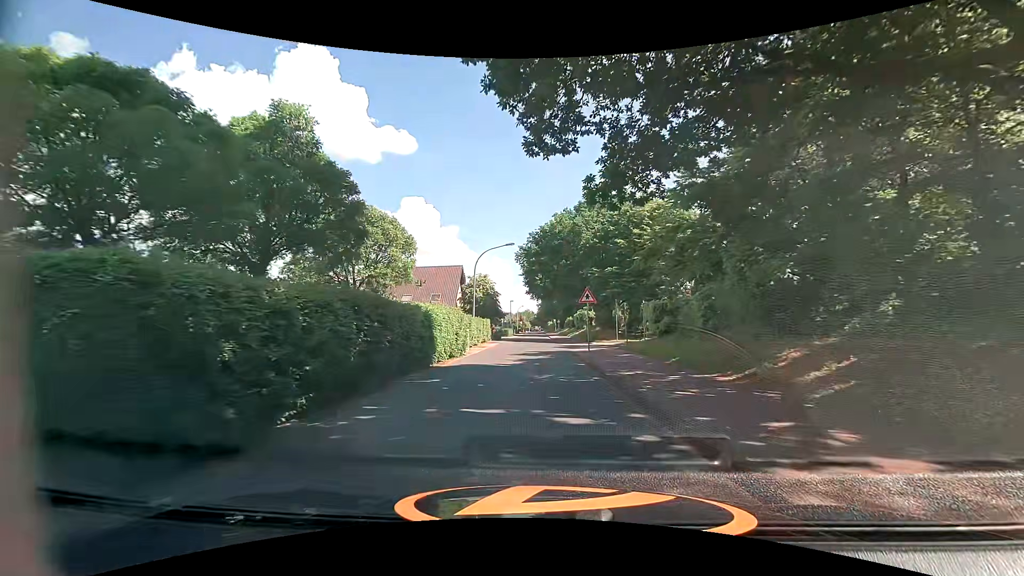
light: Day
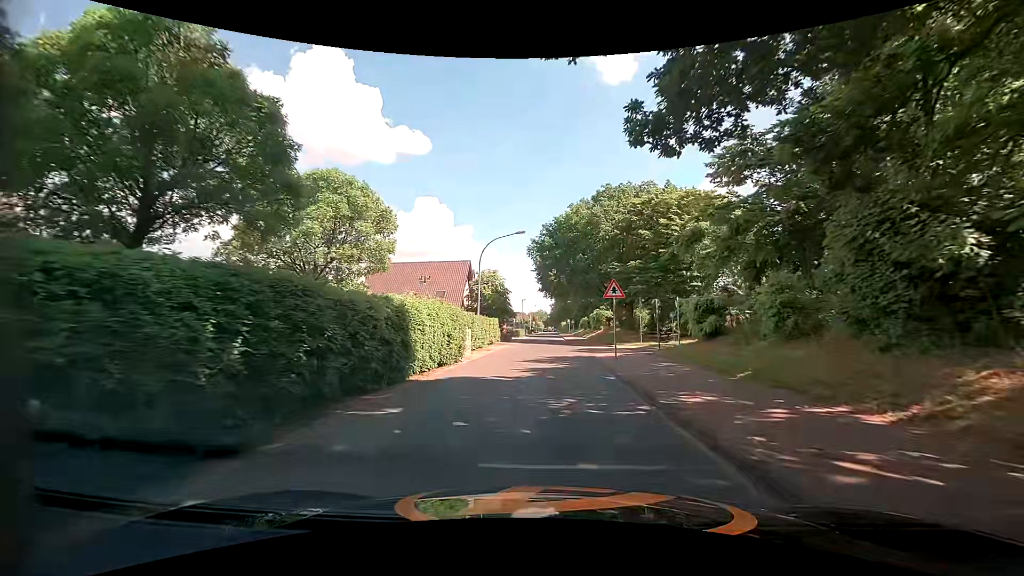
(-0.1, +4.7) m; -1°
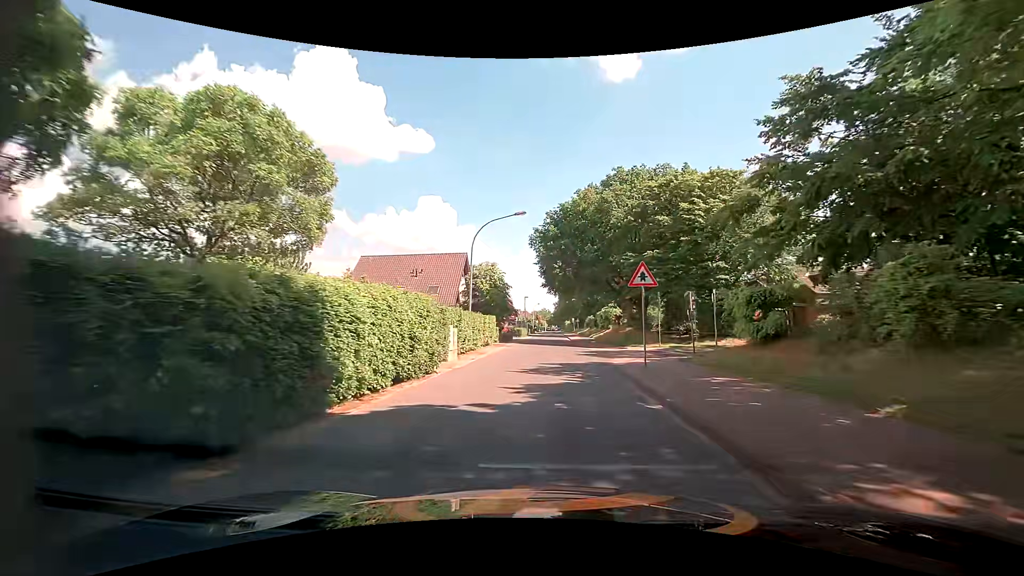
(-0.1, +5.1) m; -1°
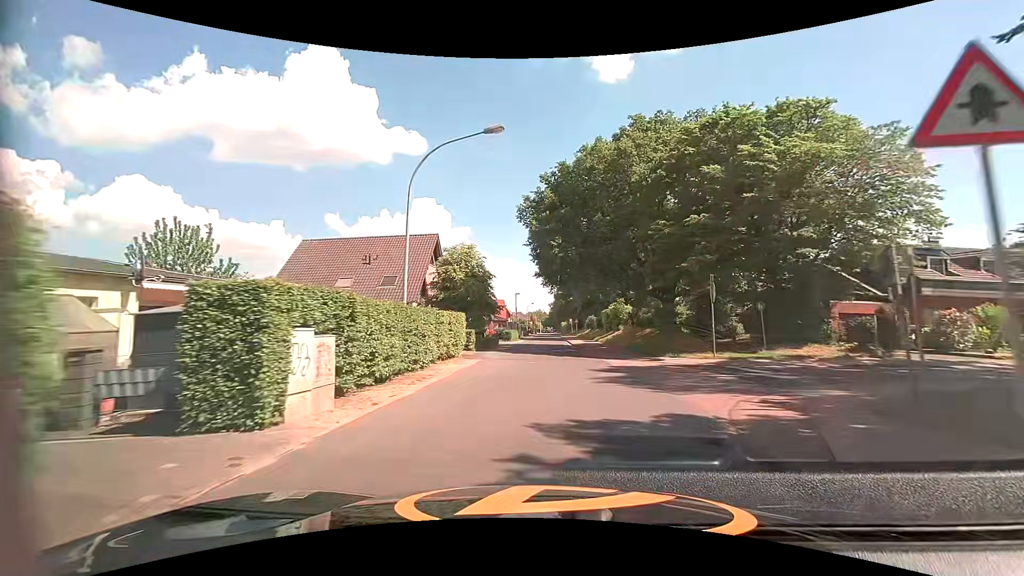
(+0.1, +11.9) m; +1°
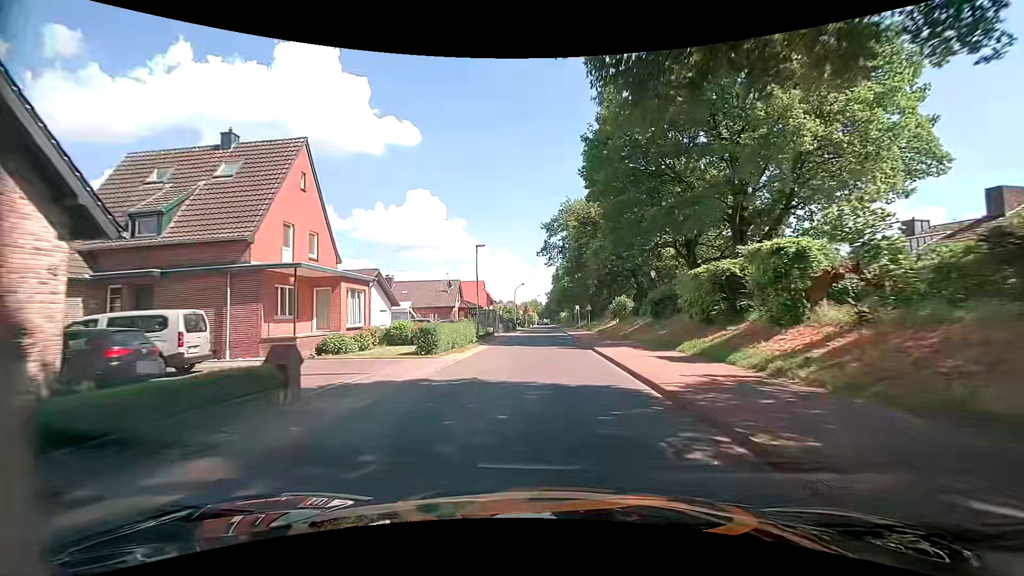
(+0.2, +35.9) m; 0°
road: tertiary
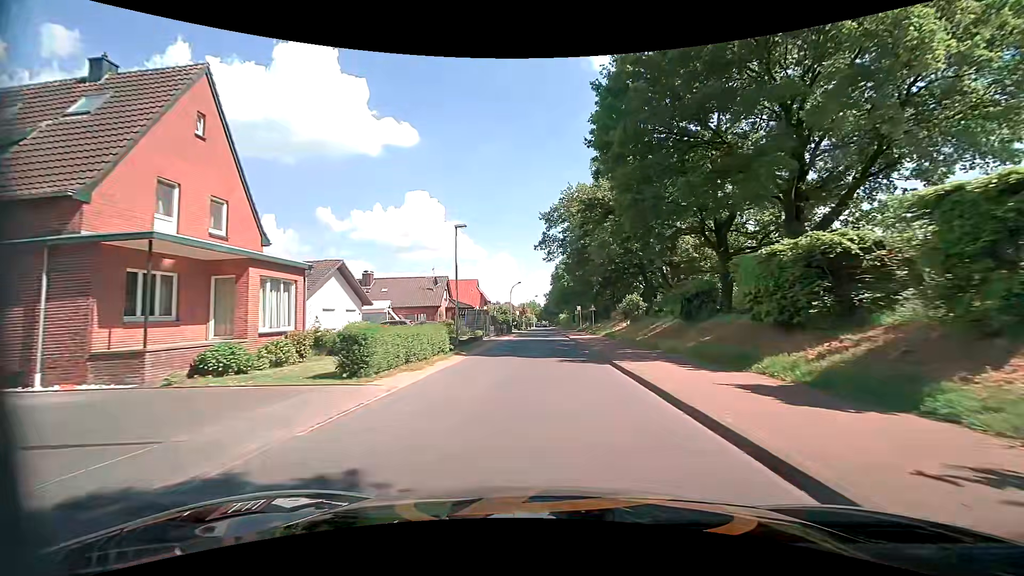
(+0.1, +7.0) m; +2°
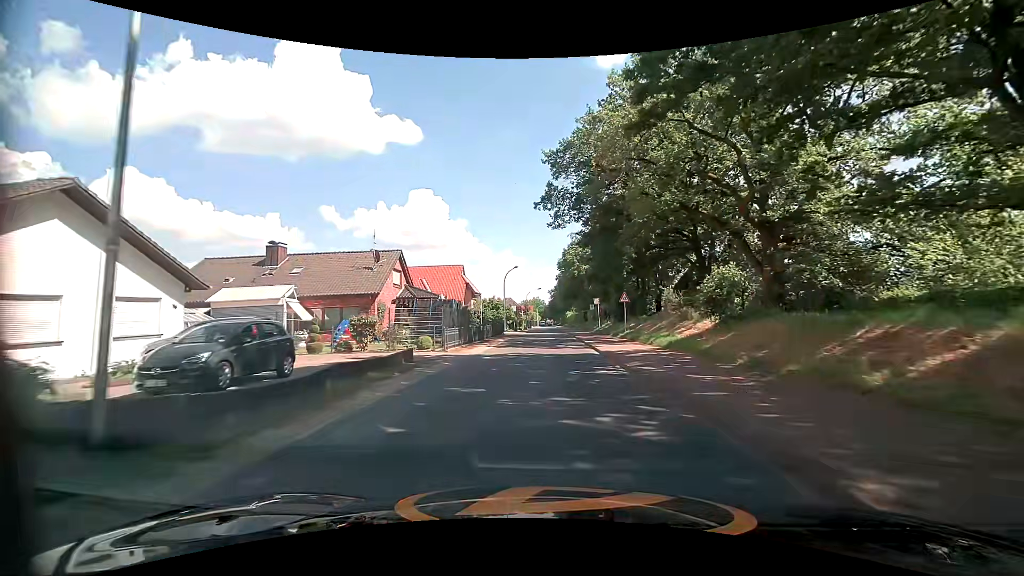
(-0.4, +19.8) m; -1°
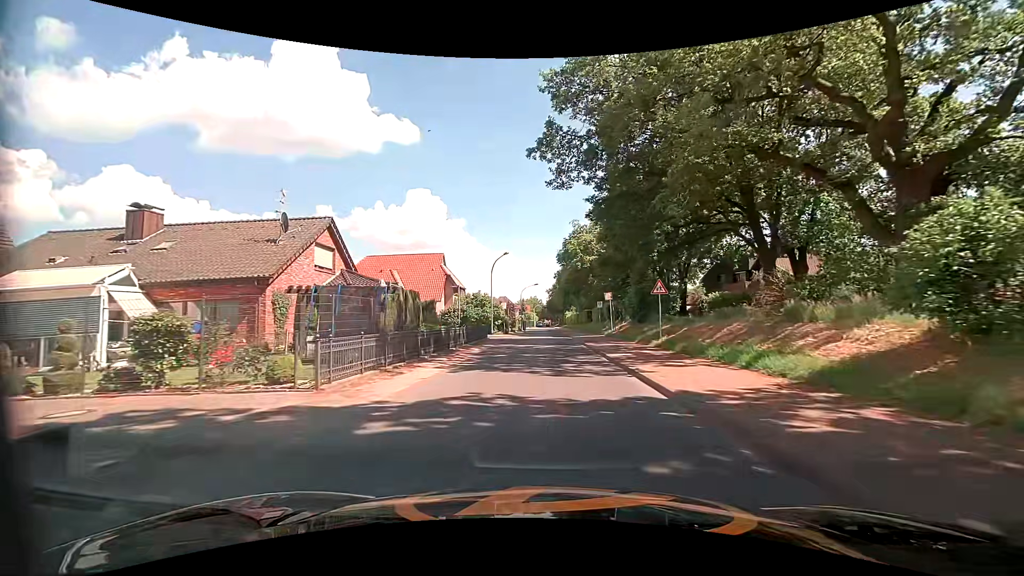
(-0.1, +11.7) m; 0°
